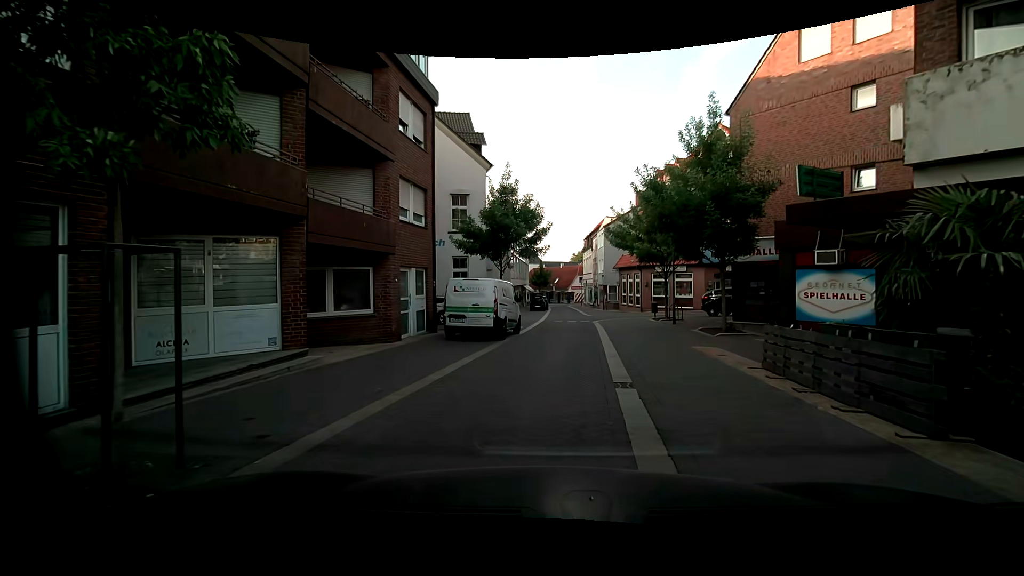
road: residential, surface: paving_stones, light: Day
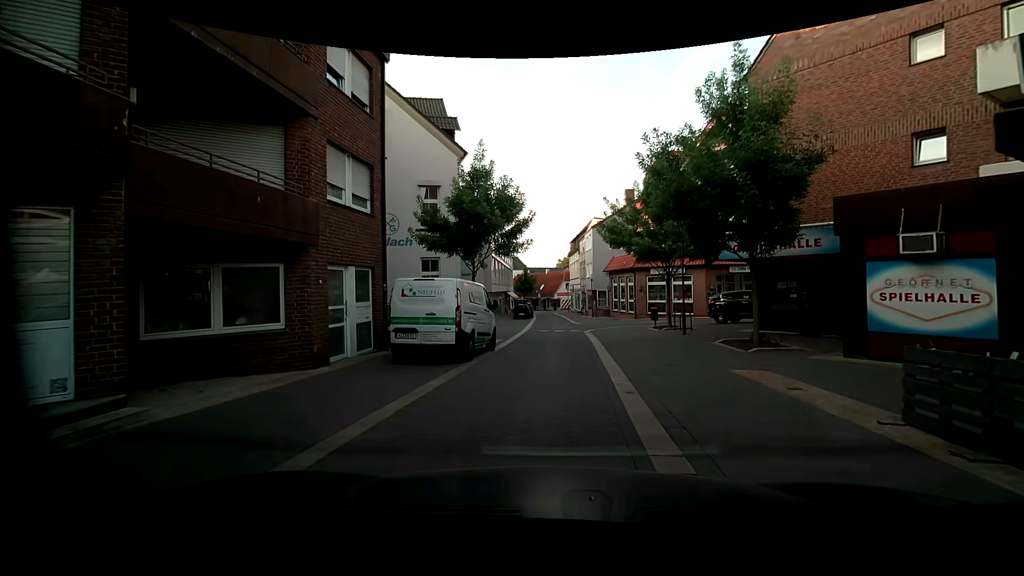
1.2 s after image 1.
(-0.1, +4.2) m; +2°
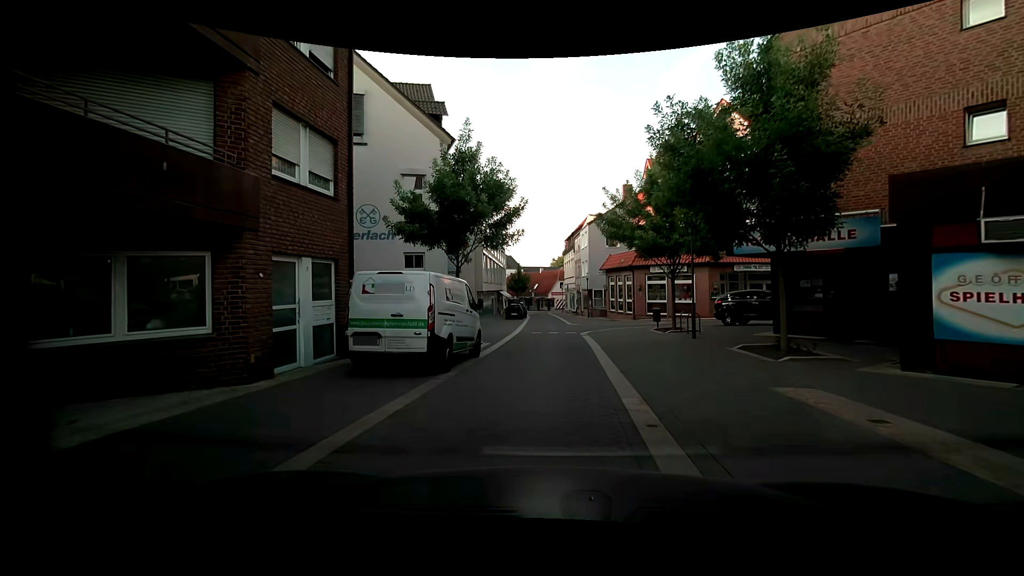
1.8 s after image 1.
(0.0, +2.1) m; -2°
